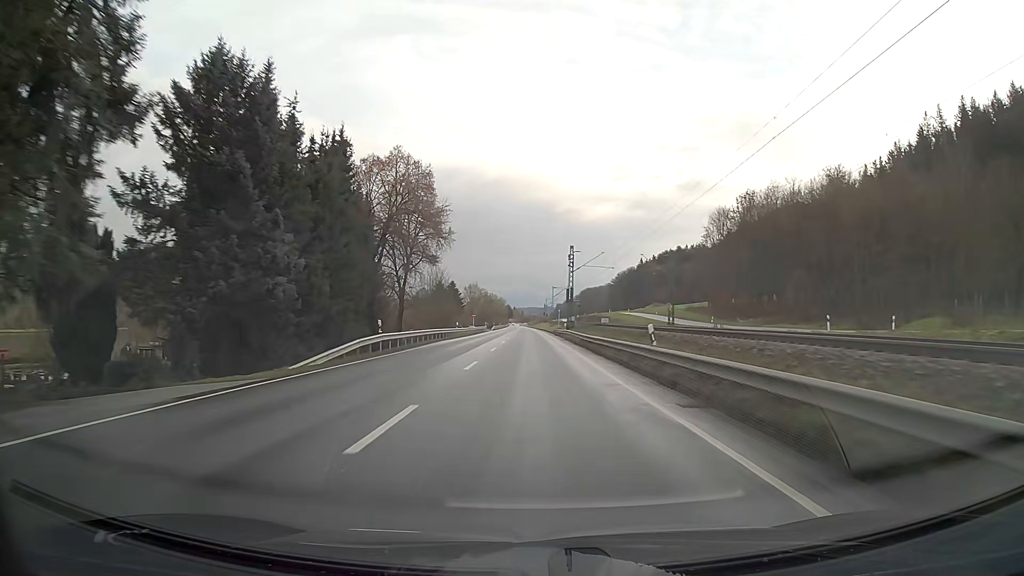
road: primary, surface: asphalt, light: Day
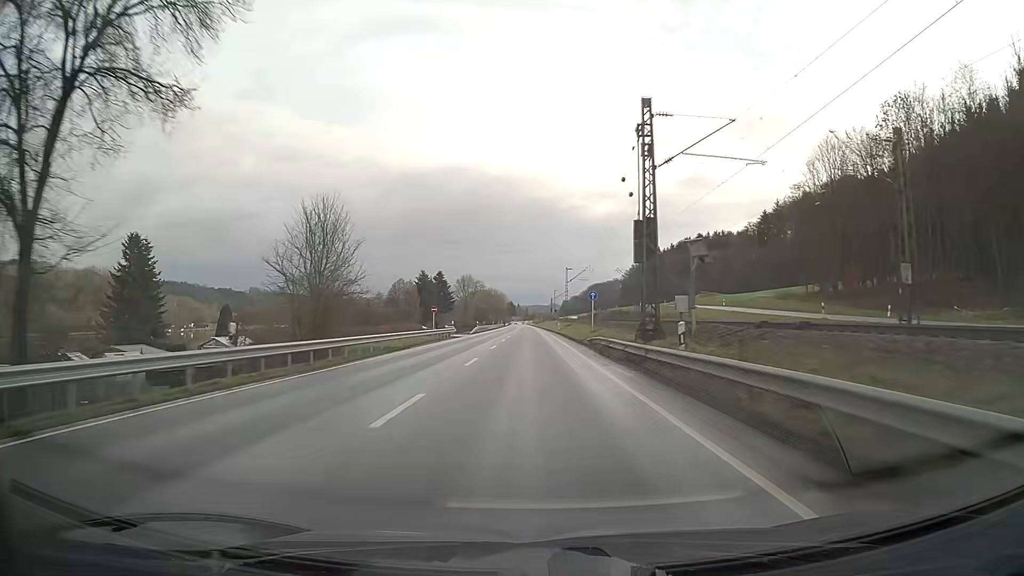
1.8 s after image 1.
(-0.2, +47.7) m; -1°
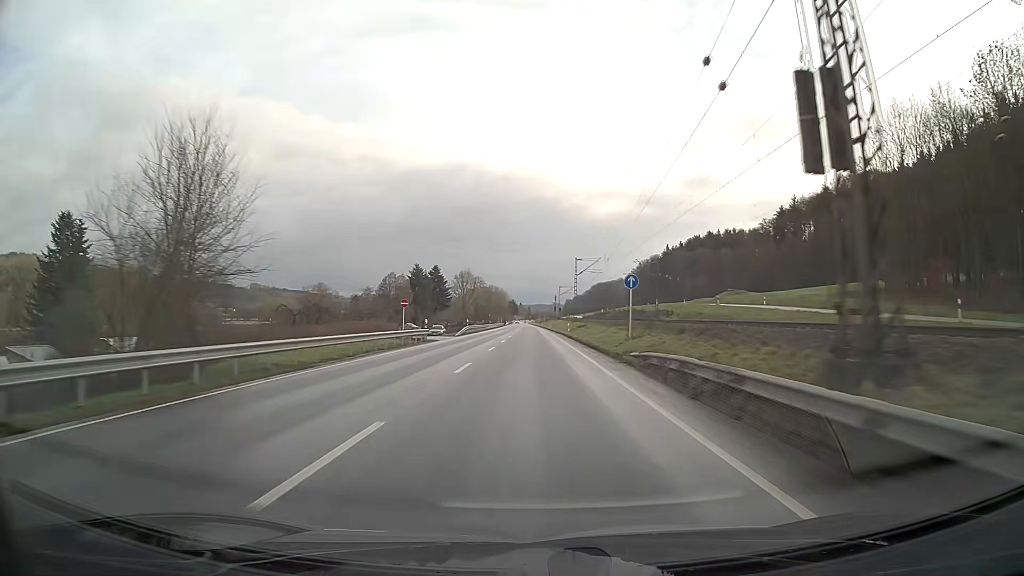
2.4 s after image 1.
(0.0, +15.8) m; 0°
(0, +10) (0, +20) (0, +30) (0, +40) (0, +50) (0, +60) (0, +70) (0, +80) (0, +90) (0, +100) m
